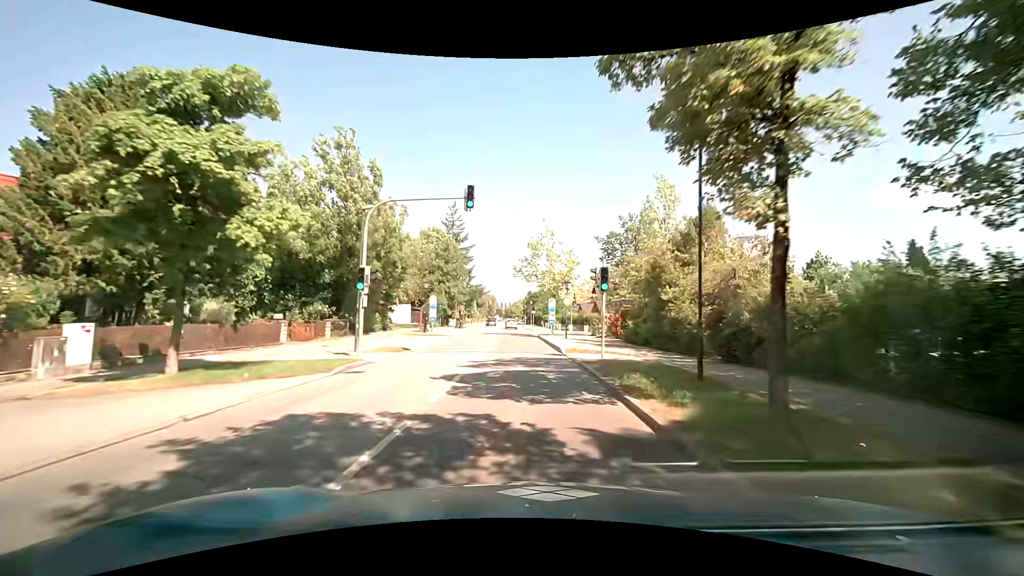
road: secondary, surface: asphalt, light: Day
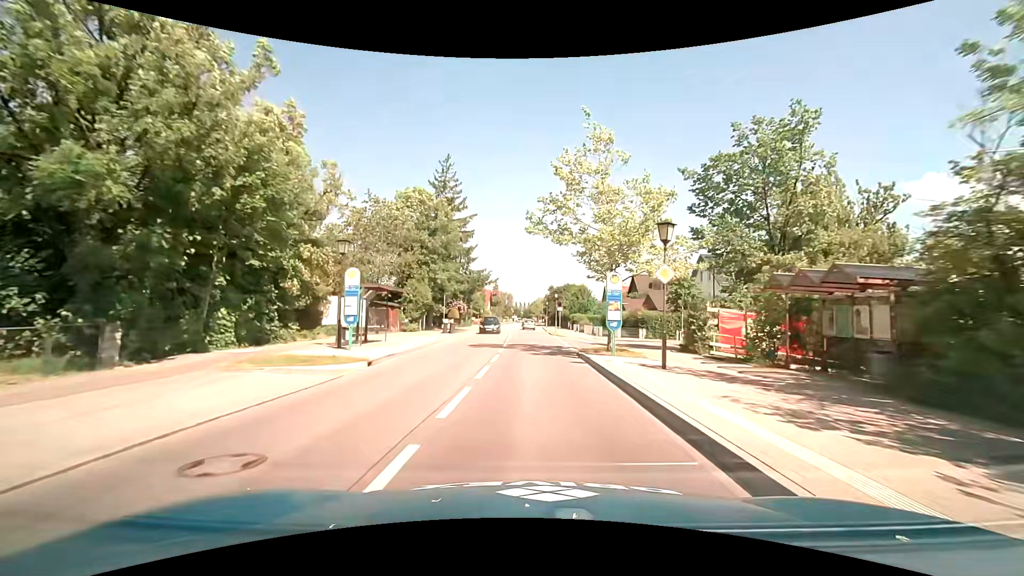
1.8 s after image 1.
(-0.3, +21.8) m; -2°
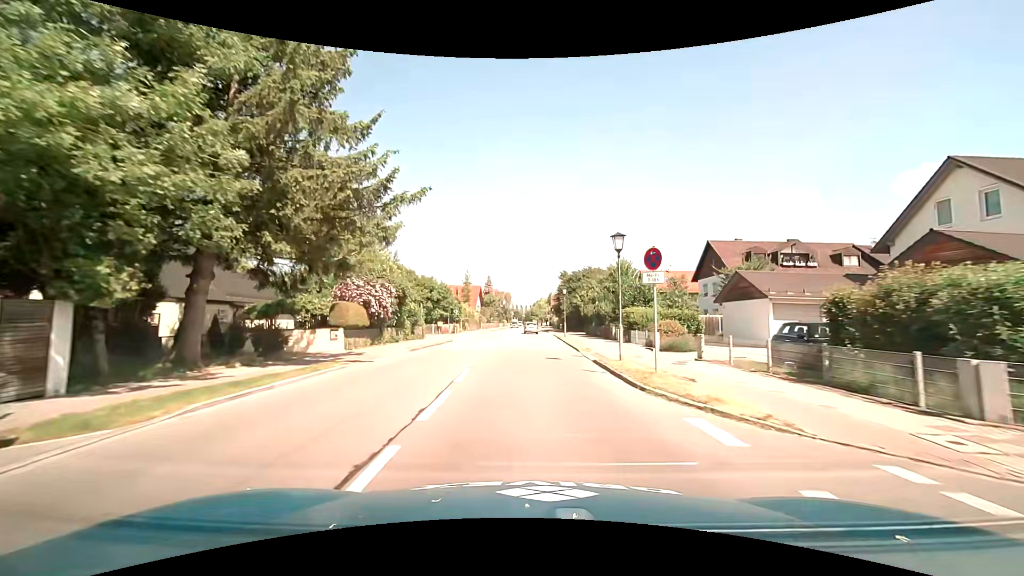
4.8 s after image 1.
(0.0, +37.0) m; 0°
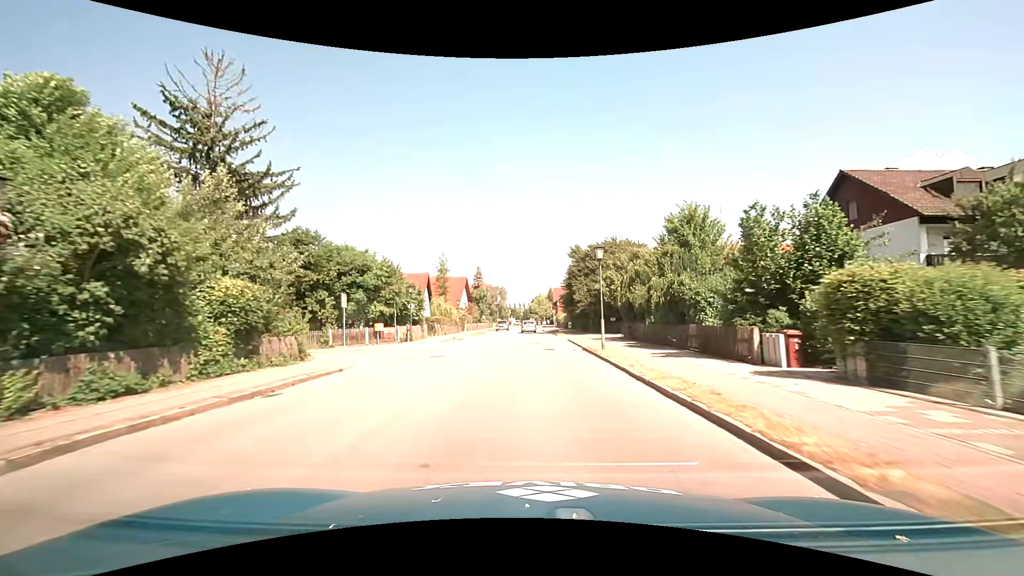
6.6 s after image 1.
(0.0, +22.7) m; 0°
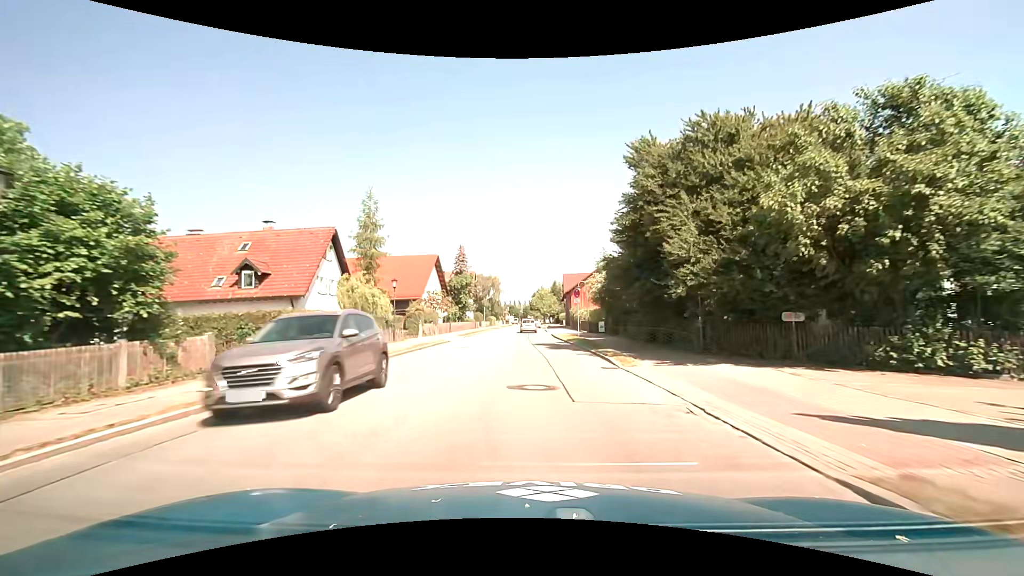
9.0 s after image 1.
(+0.2, +30.7) m; +1°
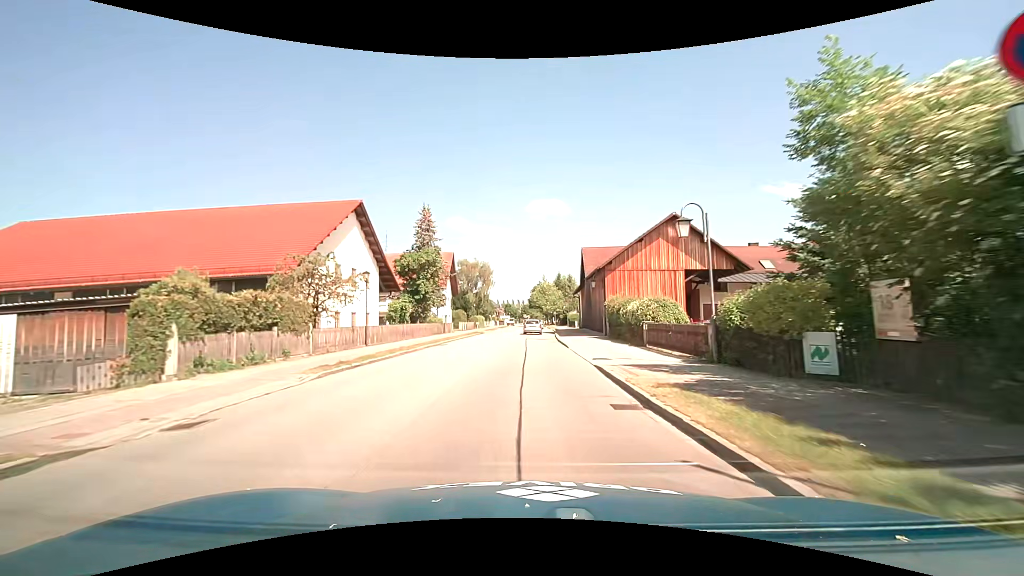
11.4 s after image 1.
(-0.1, +29.7) m; 0°
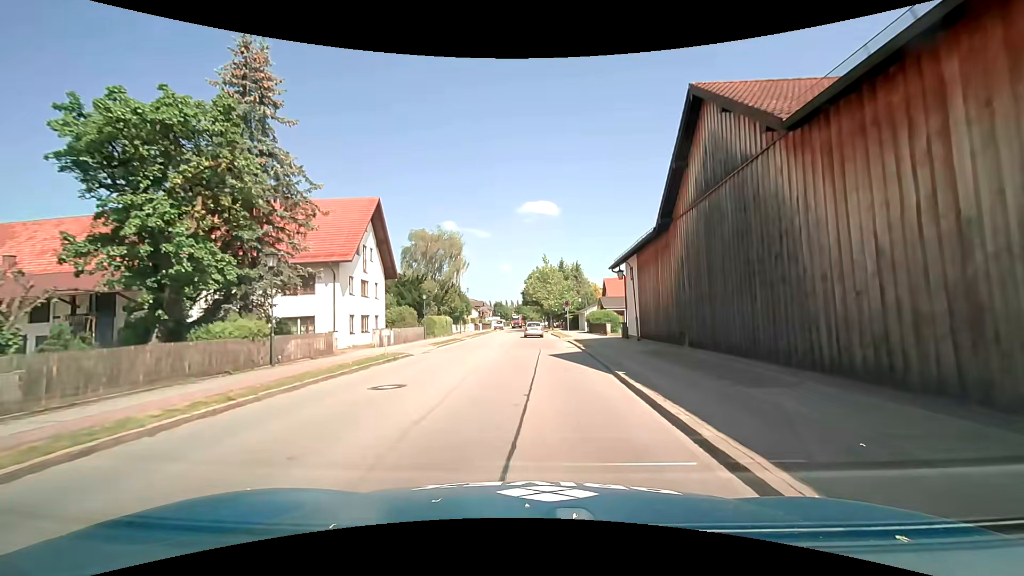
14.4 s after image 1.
(0.0, +35.6) m; 0°
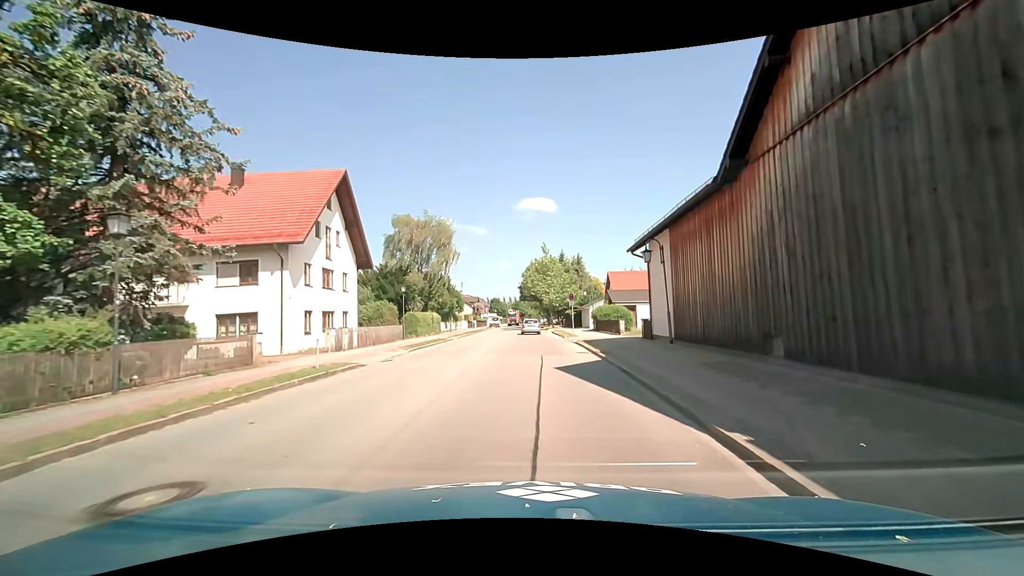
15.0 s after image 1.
(+0.1, +7.0) m; 0°
